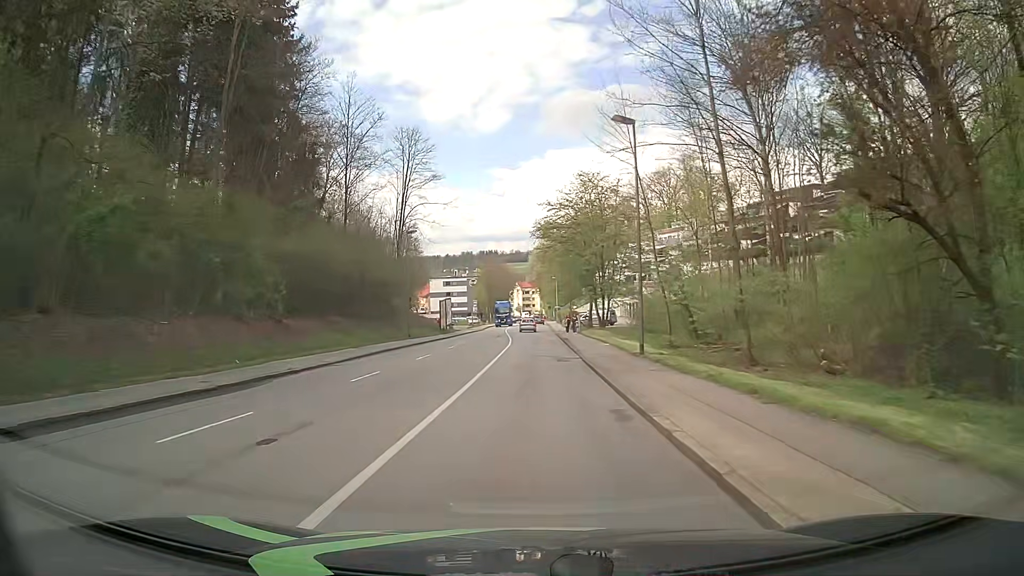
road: tertiary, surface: asphalt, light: Day
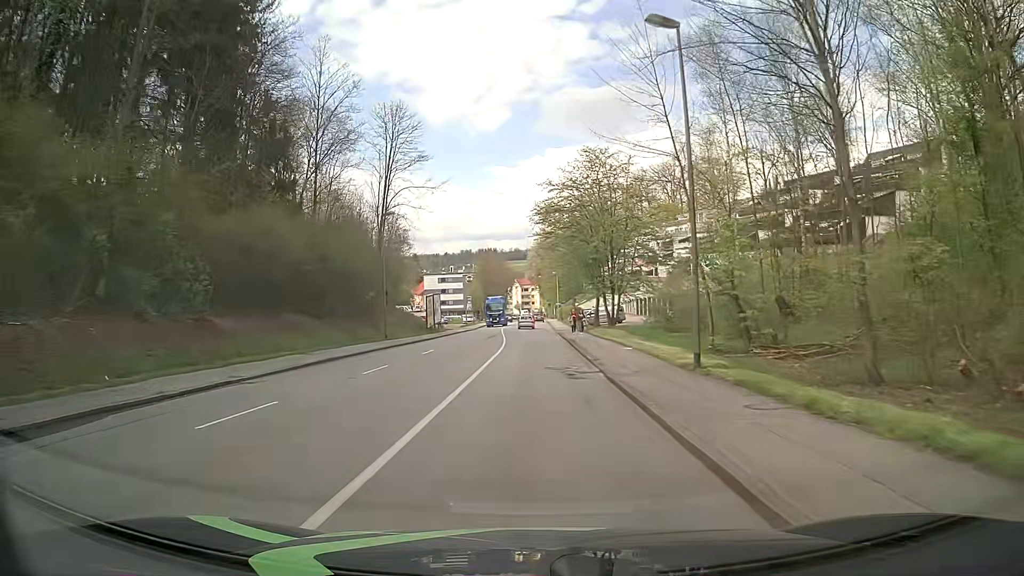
(0.0, +7.9) m; 0°
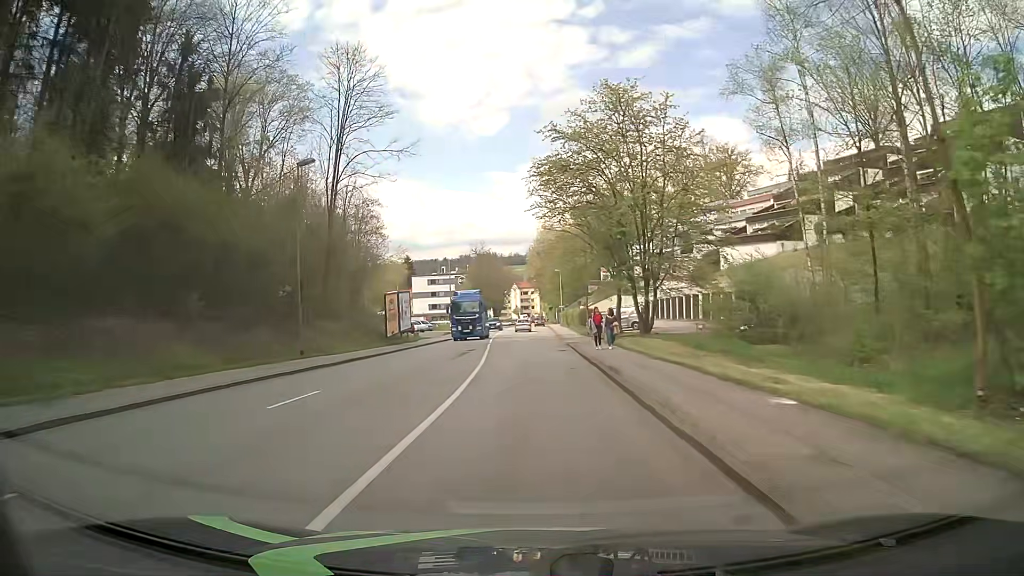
(0.0, +15.8) m; 0°
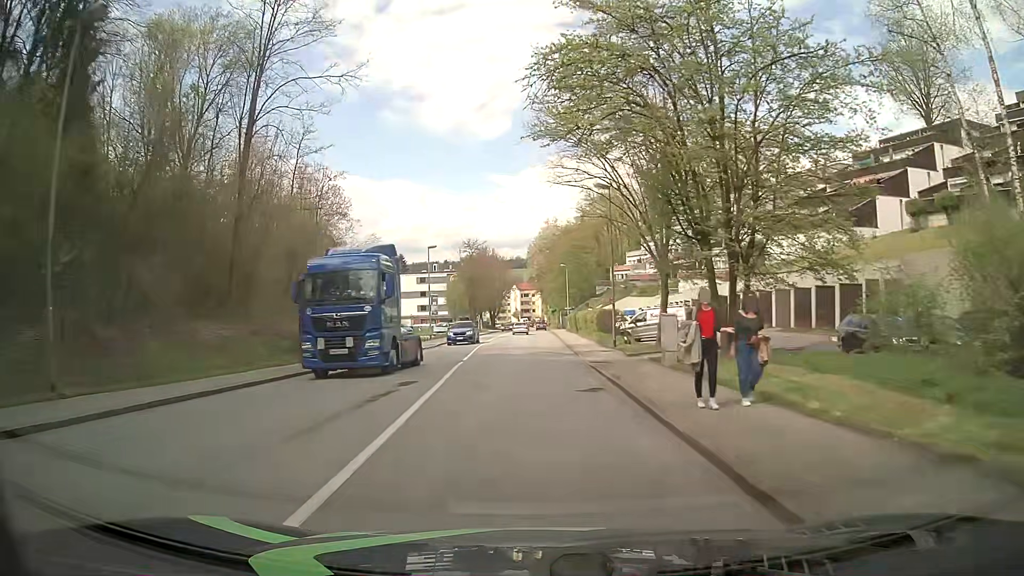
(0.0, +15.8) m; +1°
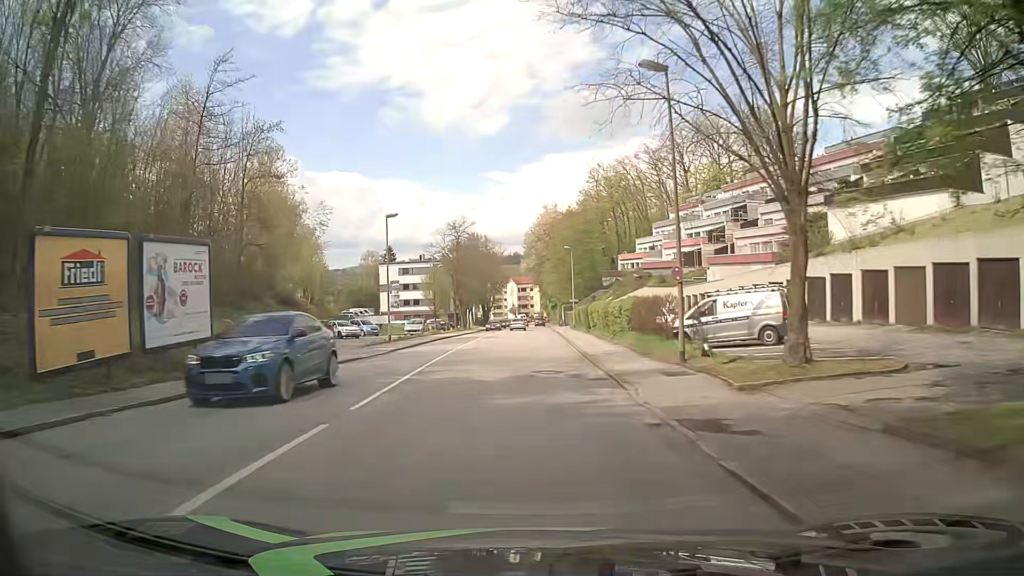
(-0.2, +15.9) m; -1°
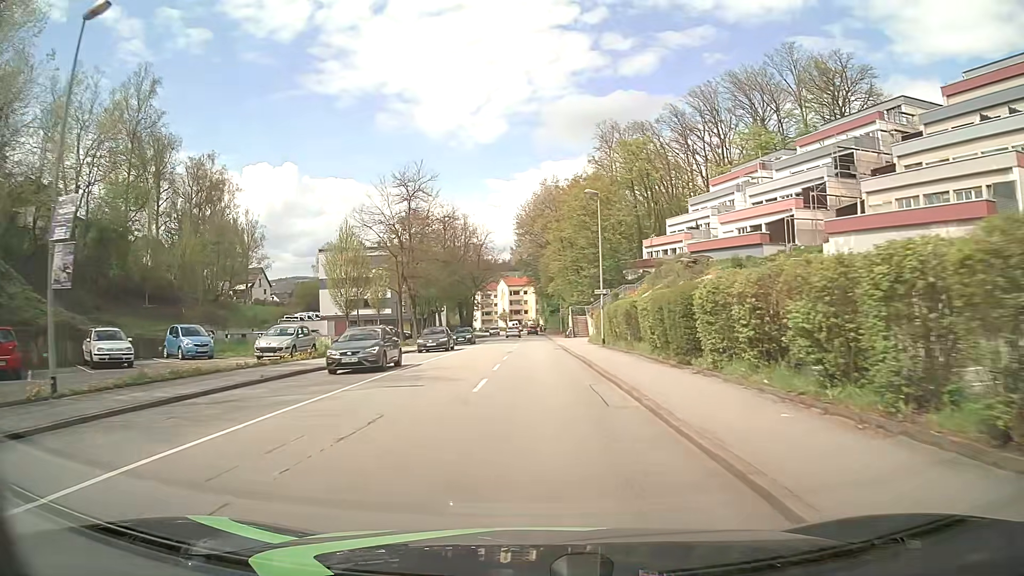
(+0.1, +31.9) m; +1°
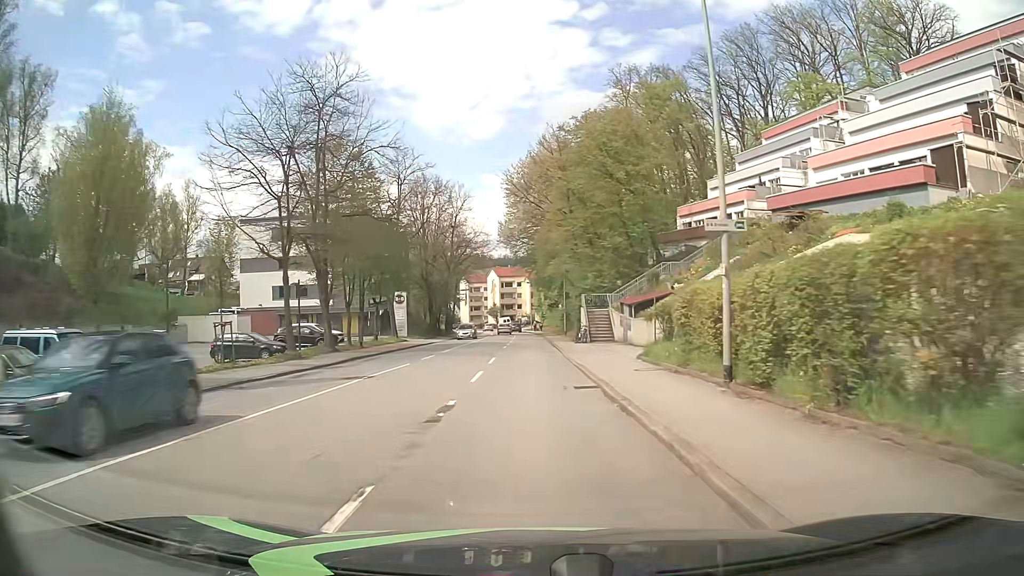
(0.0, +23.7) m; 0°
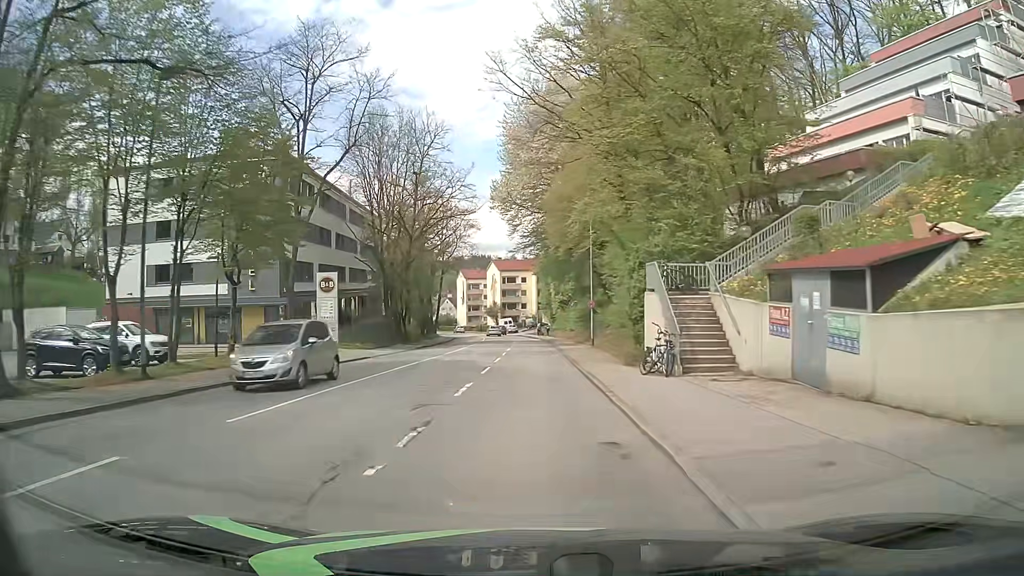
(-0.1, +23.9) m; -1°
(0, +10) (0, +20) (0, +30) (0, +40) (-1, +50) (-1, +60) (-2, +70) (-3, +80) (-5, +90) (-7, +100) m
